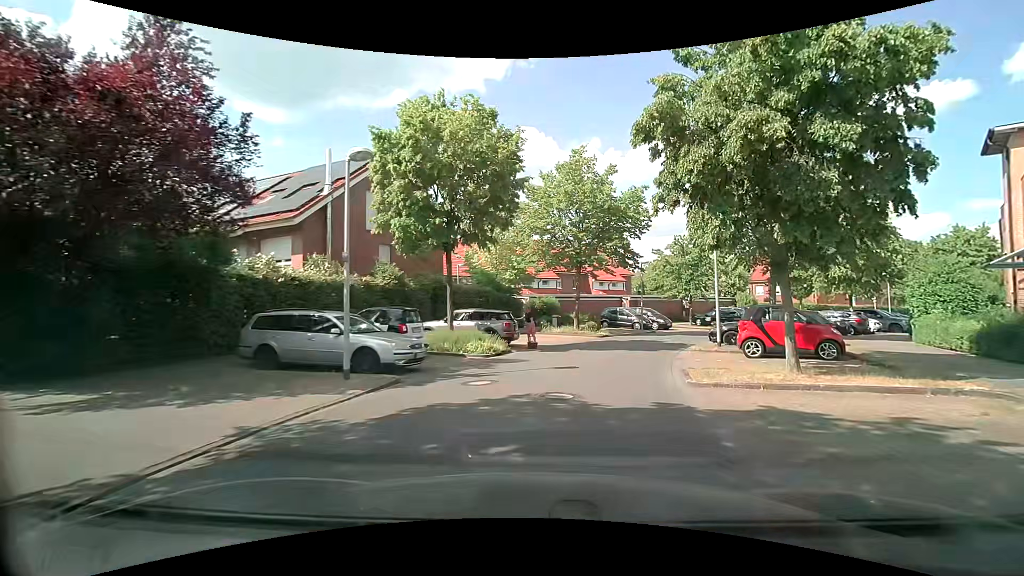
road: residential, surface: asphalt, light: Day
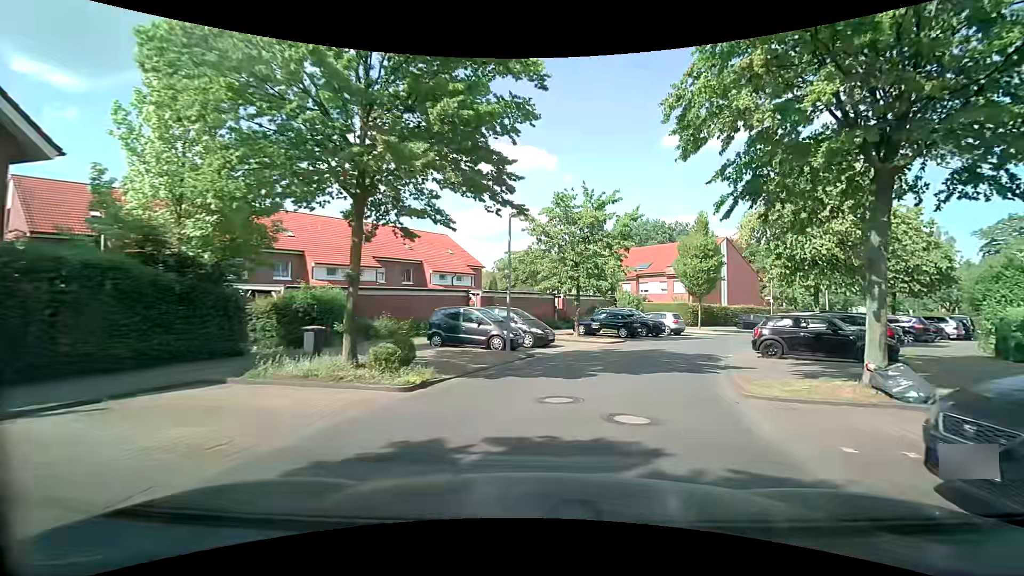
(+2.5, +17.9) m; +17°
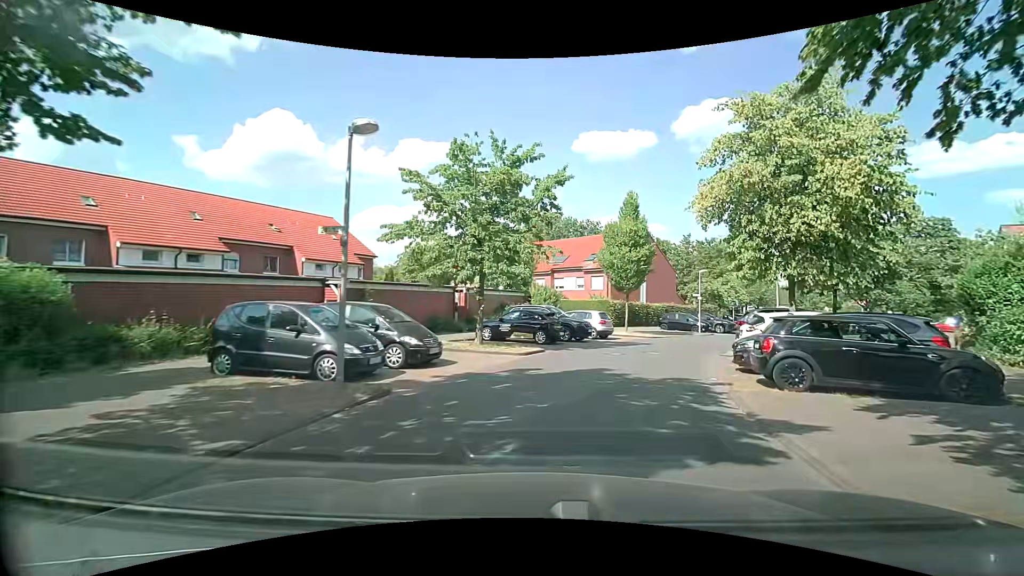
(+0.7, +7.5) m; +11°
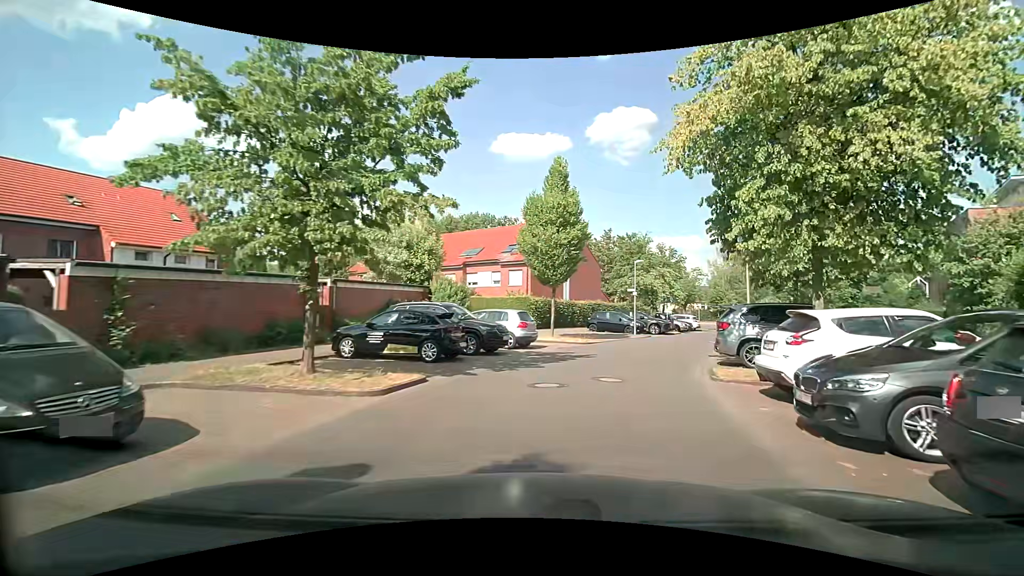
(+0.5, +7.5) m; +8°
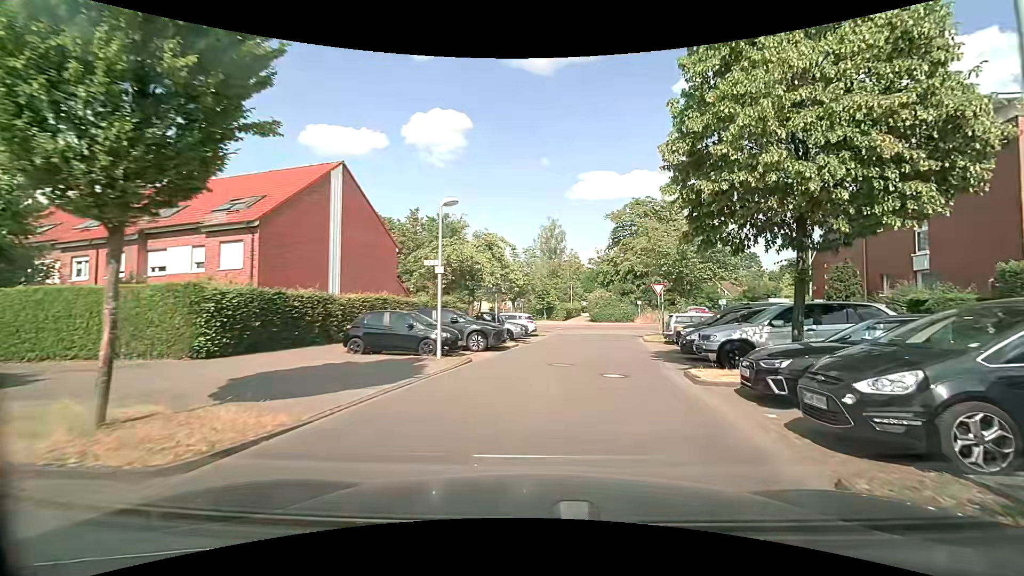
(+3.0, +17.2) m; +20°
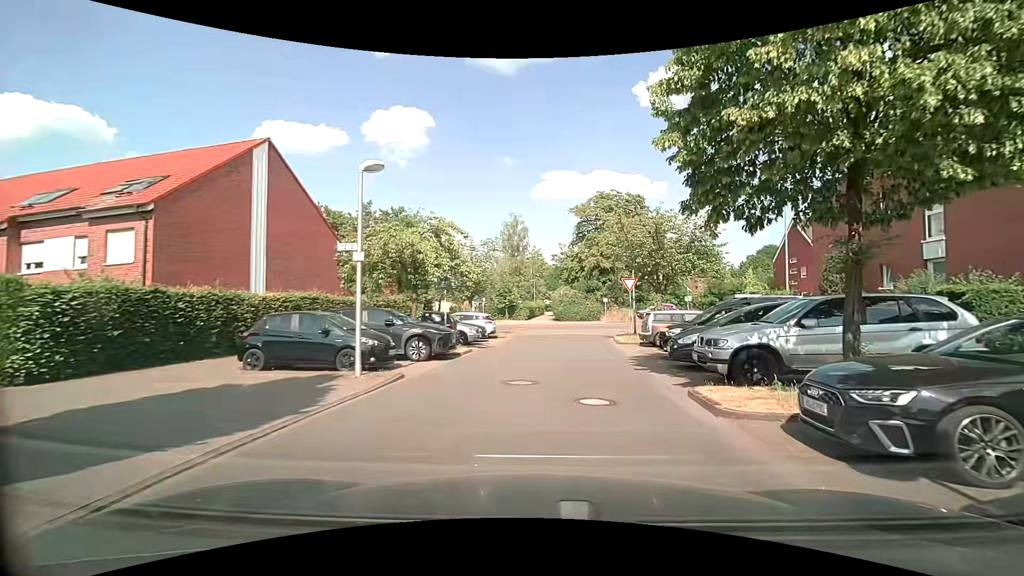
(+0.2, +3.5) m; +5°
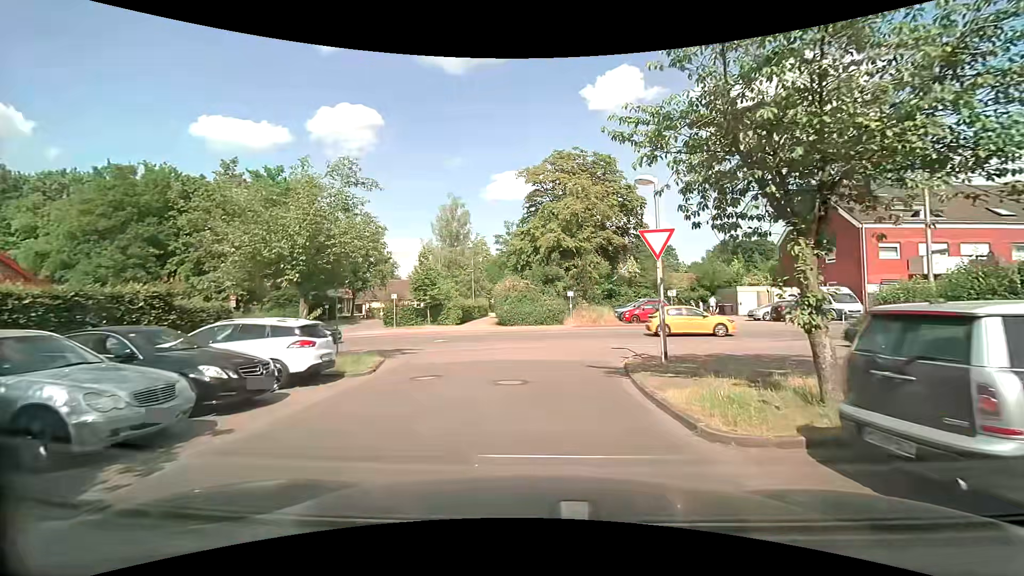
(+1.0, +16.7) m; +4°
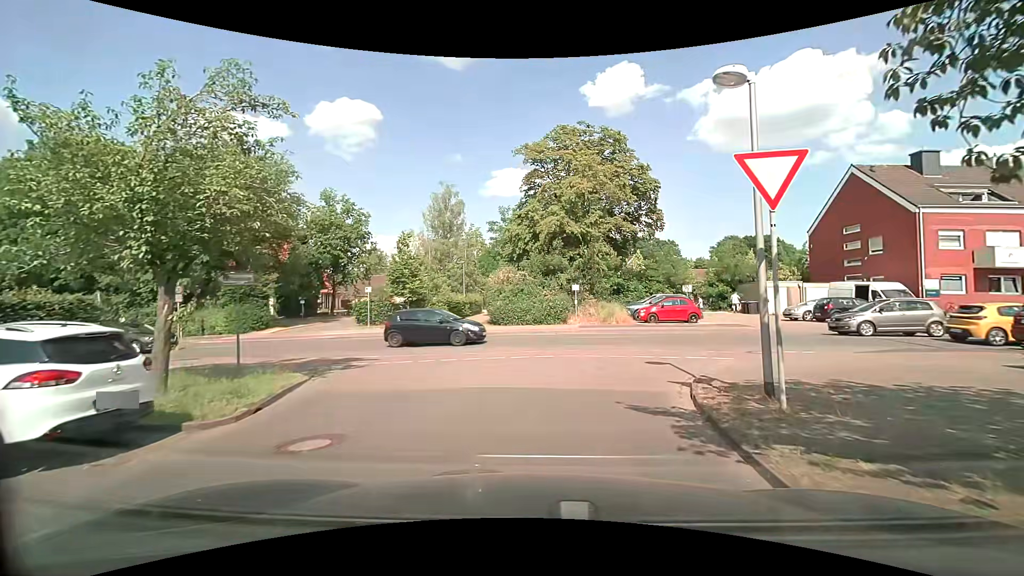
(+0.1, +5.5) m; +1°
(+1, +10) (+6, +18) (+15, +20) (+25, +20) (+35, +20) (+45, +20) (+55, +20) (+65, +20) (+75, +20) (+85, +20) m
